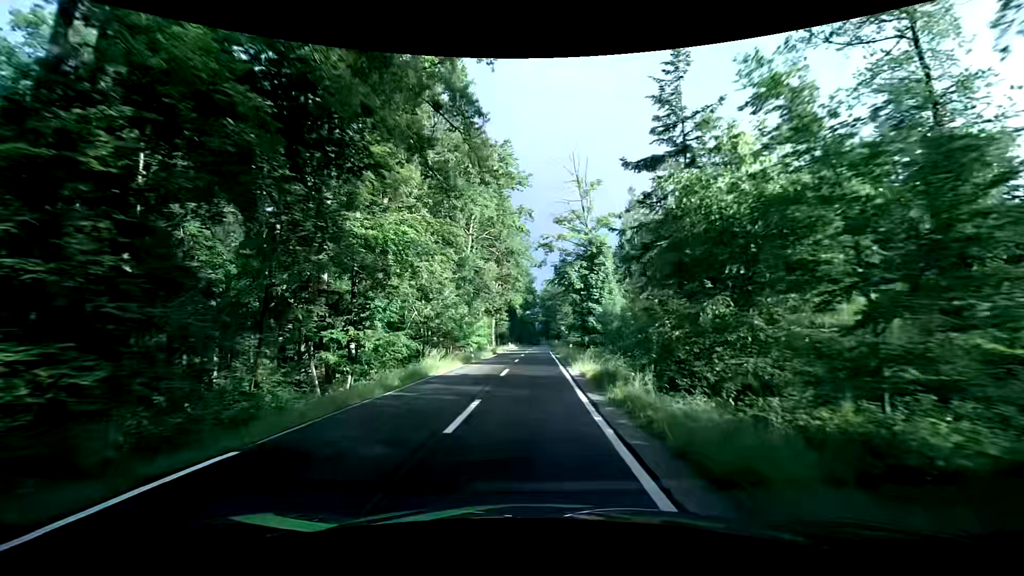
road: tertiary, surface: asphalt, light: Day
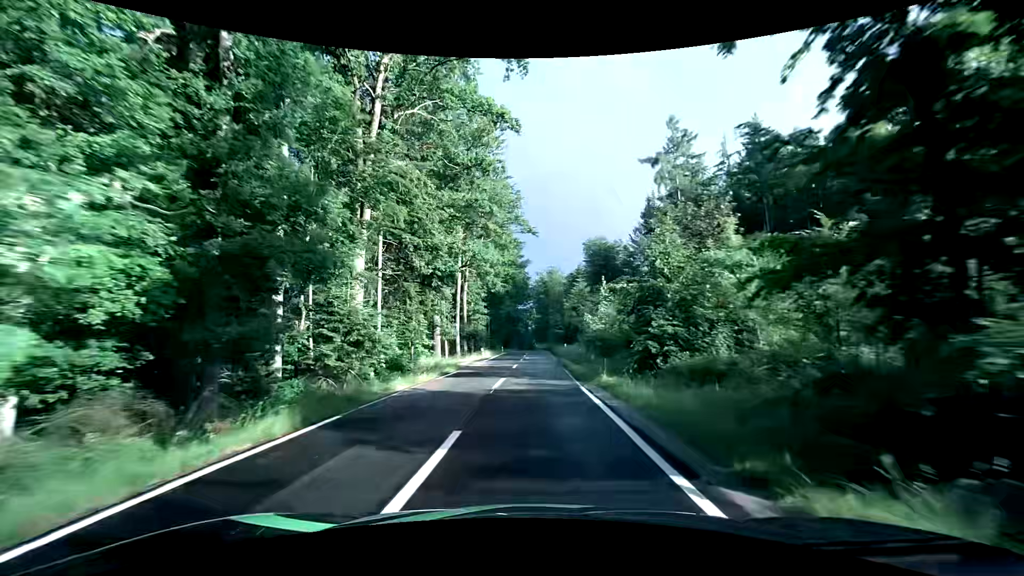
(+0.9, +38.3) m; +2°
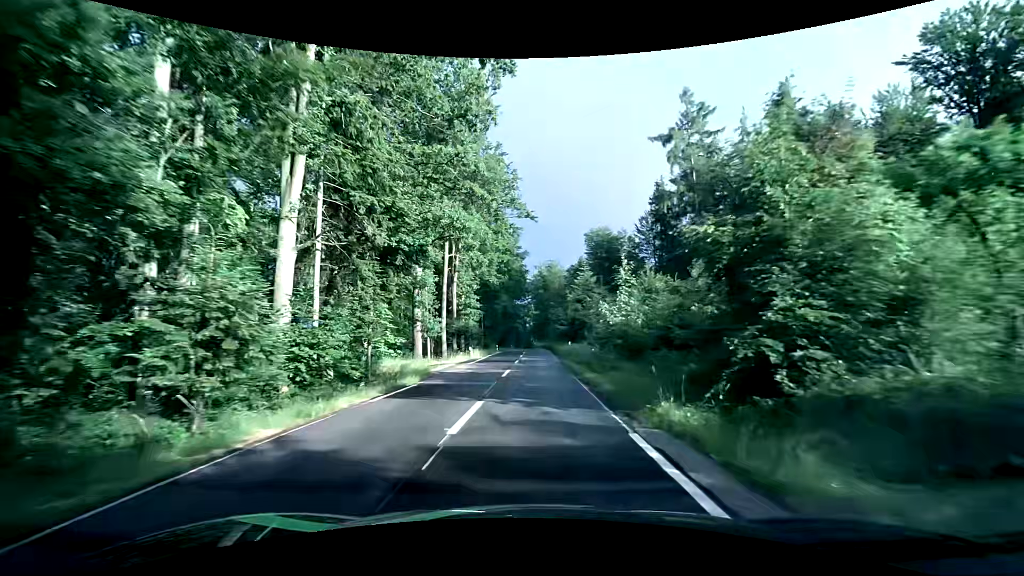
(0.0, +8.0) m; 0°
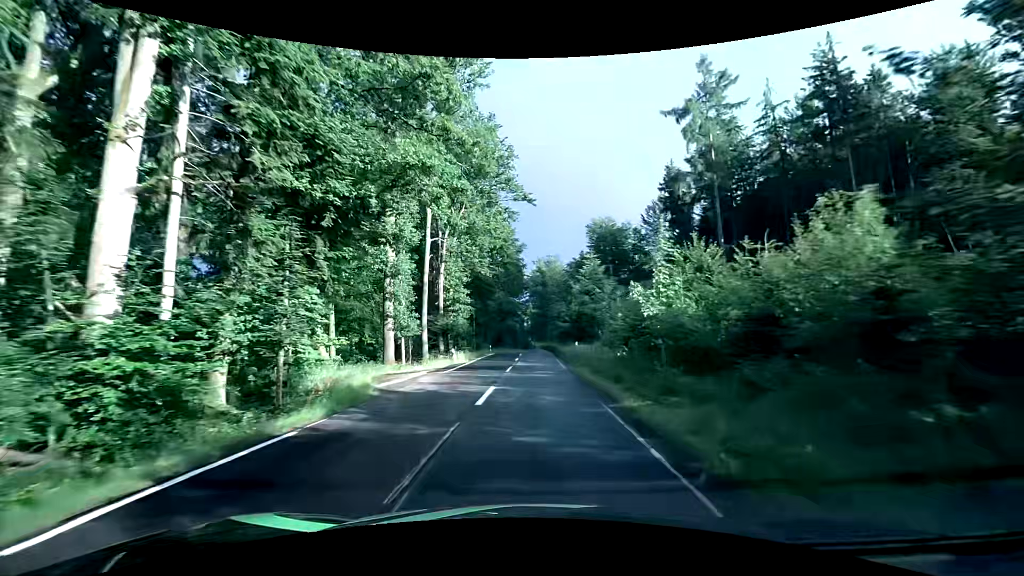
(0.0, +8.1) m; 0°
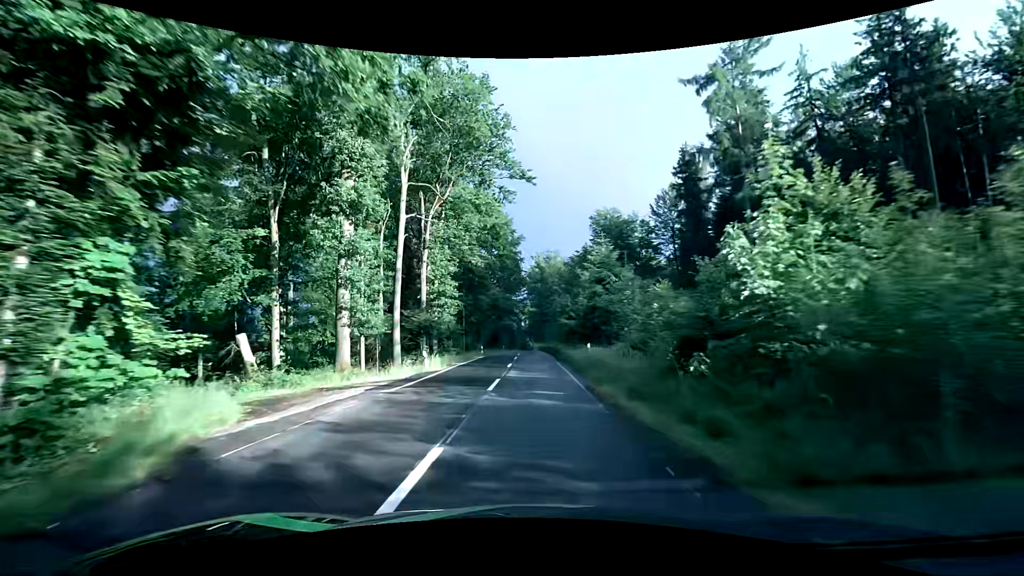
(0.0, +8.1) m; 0°
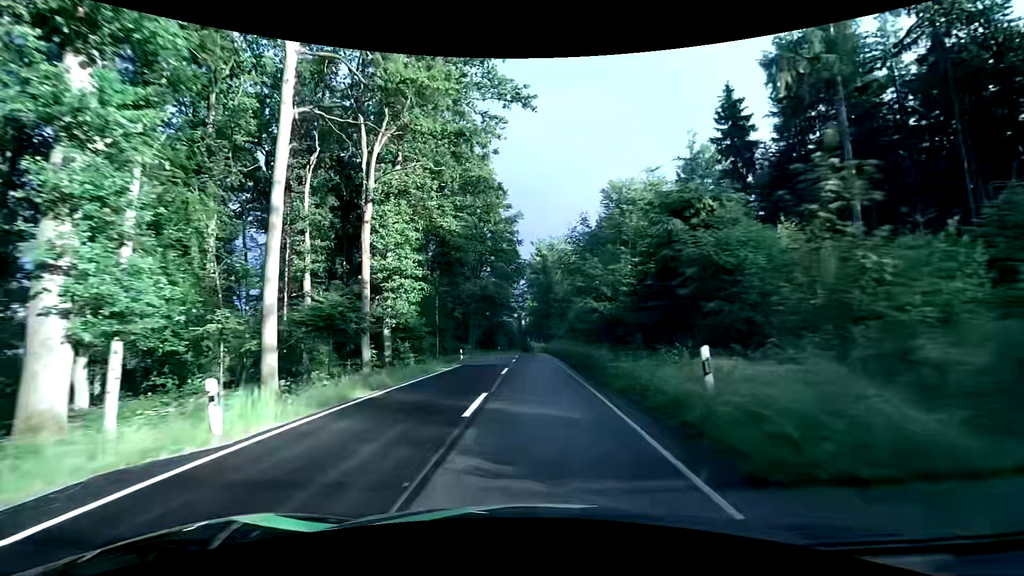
(0.0, +16.5) m; 0°
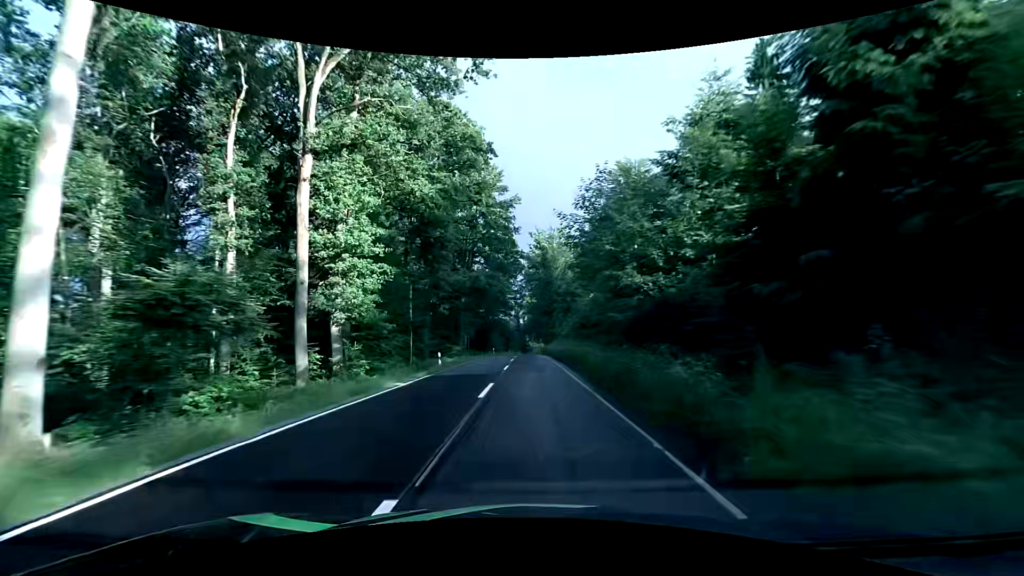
(0.0, +8.4) m; 0°
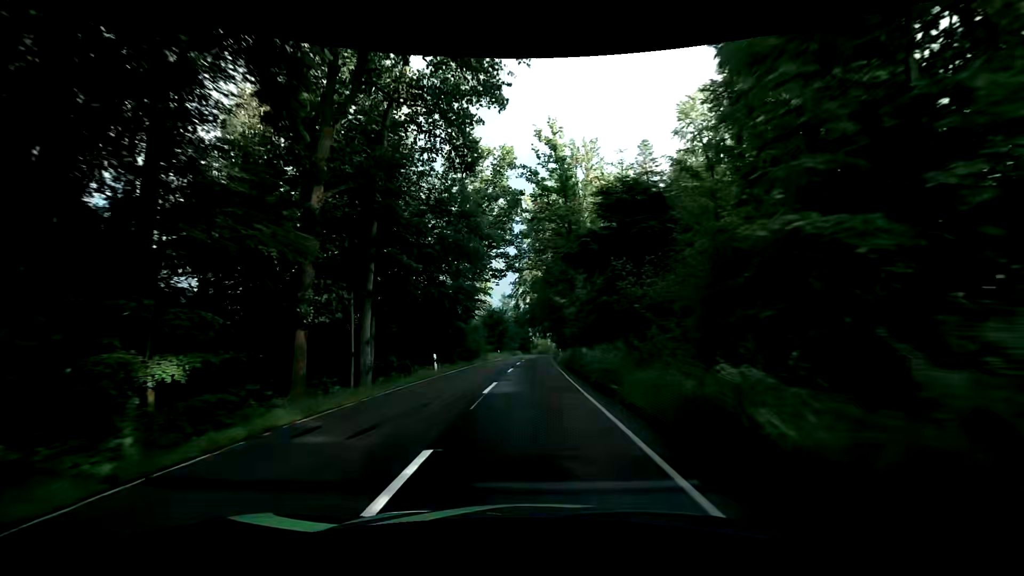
(-0.3, +43.1) m; -1°
(0, +10) (0, +20) (0, +30) (+1, +40) (+1, +50) (+1, +60) (+2, +70) (+2, +80) (+3, +90) (+3, +100) m
